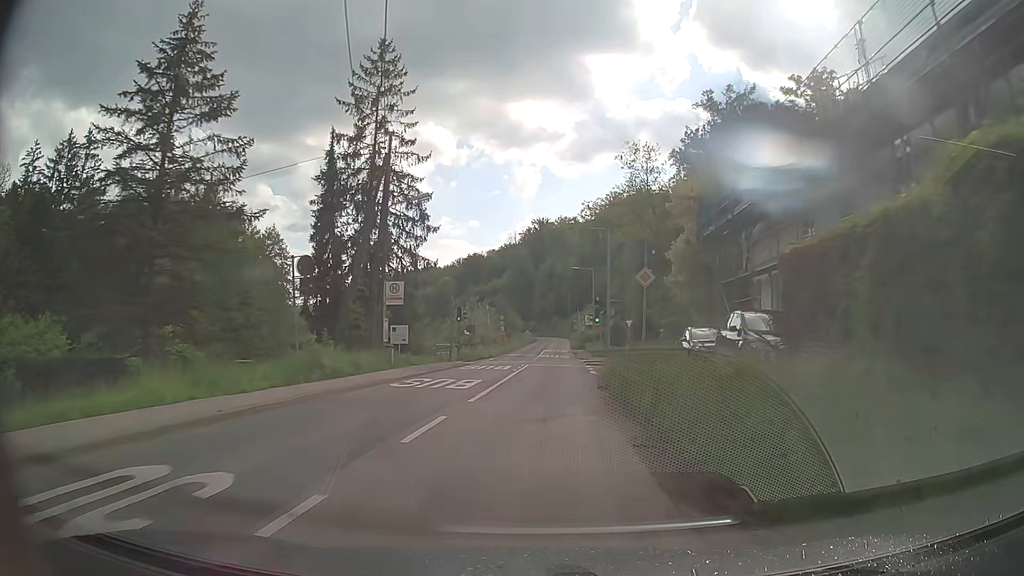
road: secondary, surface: asphalt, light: Day
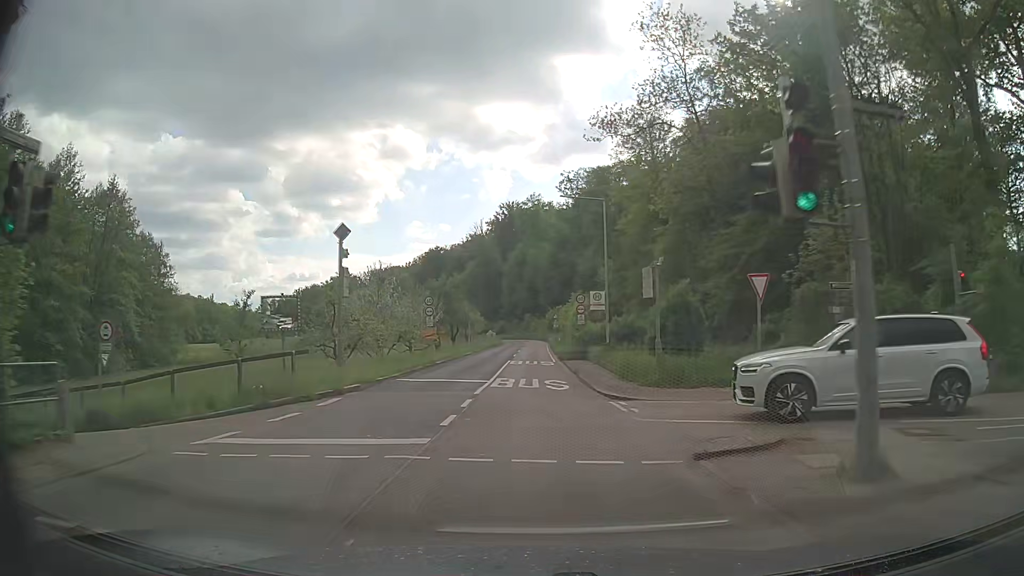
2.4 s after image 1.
(+1.2, +34.9) m; +2°
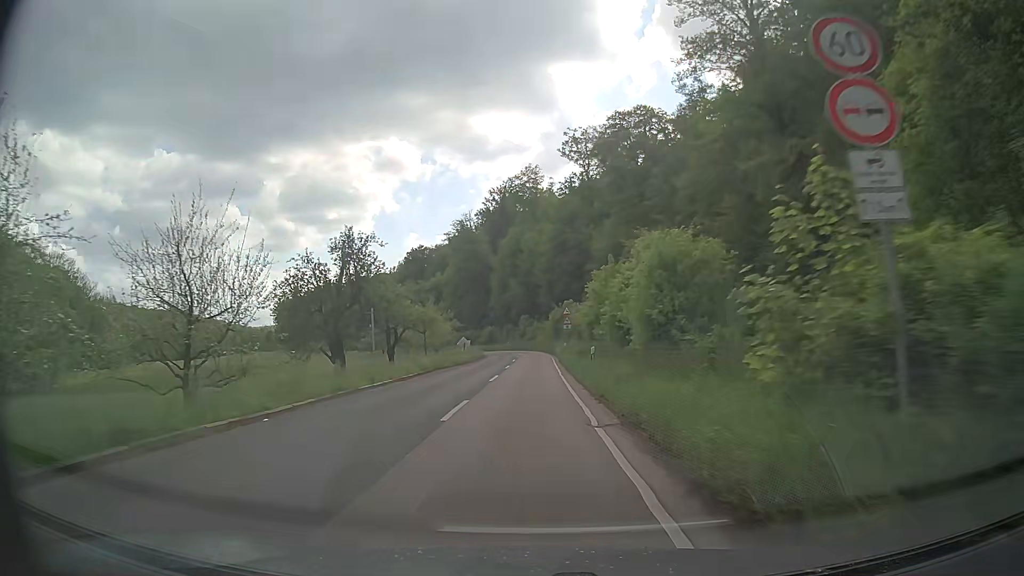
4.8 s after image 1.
(+0.4, +35.1) m; 0°
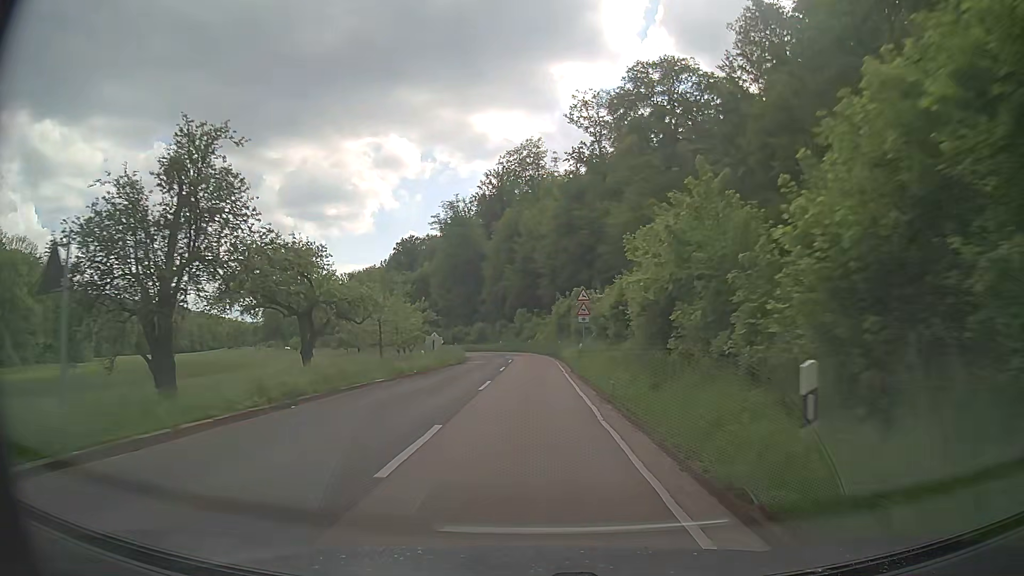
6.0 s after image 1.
(0.0, +17.8) m; 0°
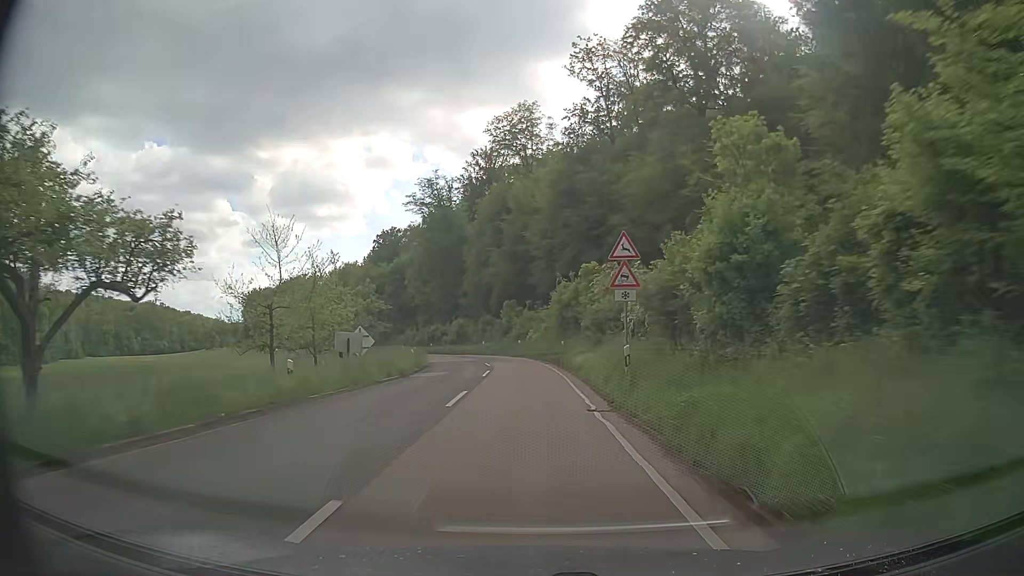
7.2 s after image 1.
(+0.1, +18.0) m; +1°
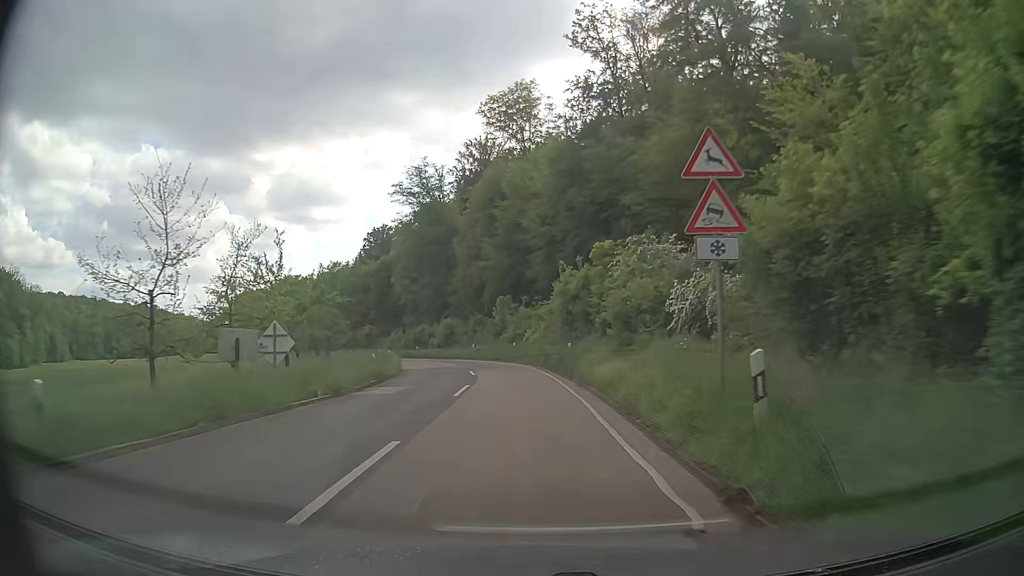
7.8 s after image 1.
(+0.1, +9.1) m; 0°
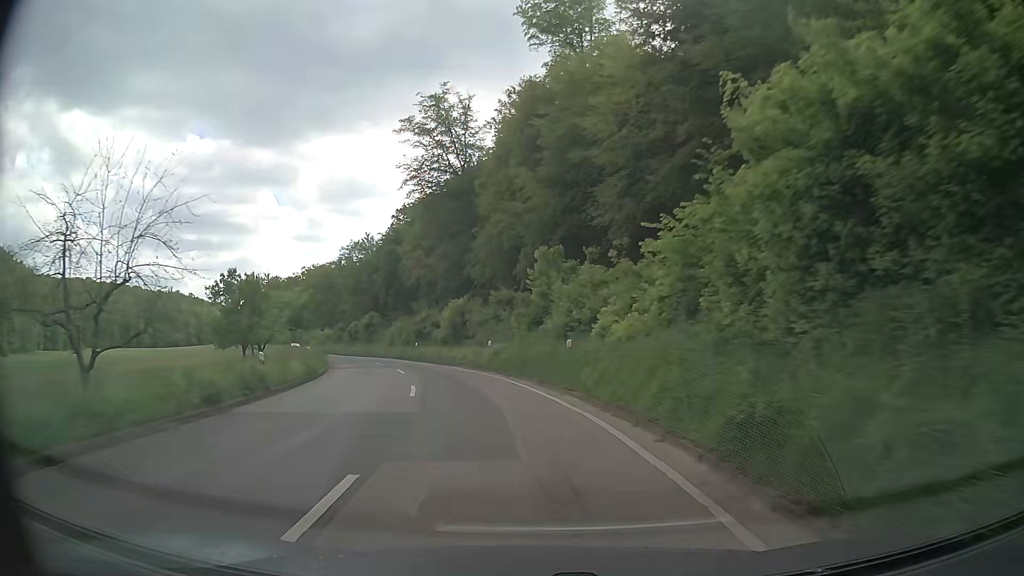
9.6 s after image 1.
(-0.6, +27.4) m; -4°
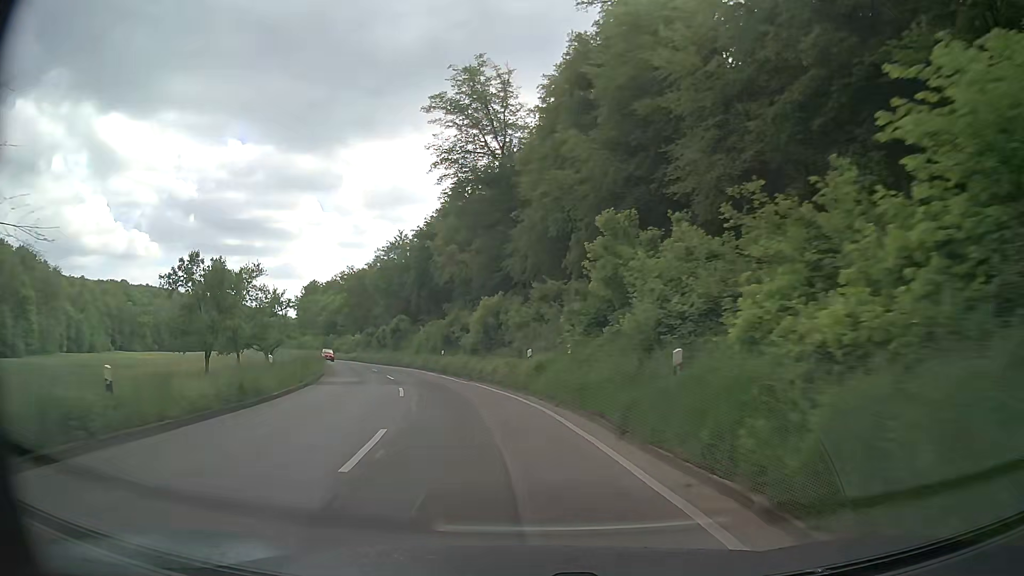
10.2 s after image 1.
(-0.2, +9.2) m; -4°
(0, +10) (-2, +20) (-4, +30) (-6, +39) (-9, +49) (-12, +58) (-16, +68) (-19, +77) (-23, +87) (-27, +96) m
